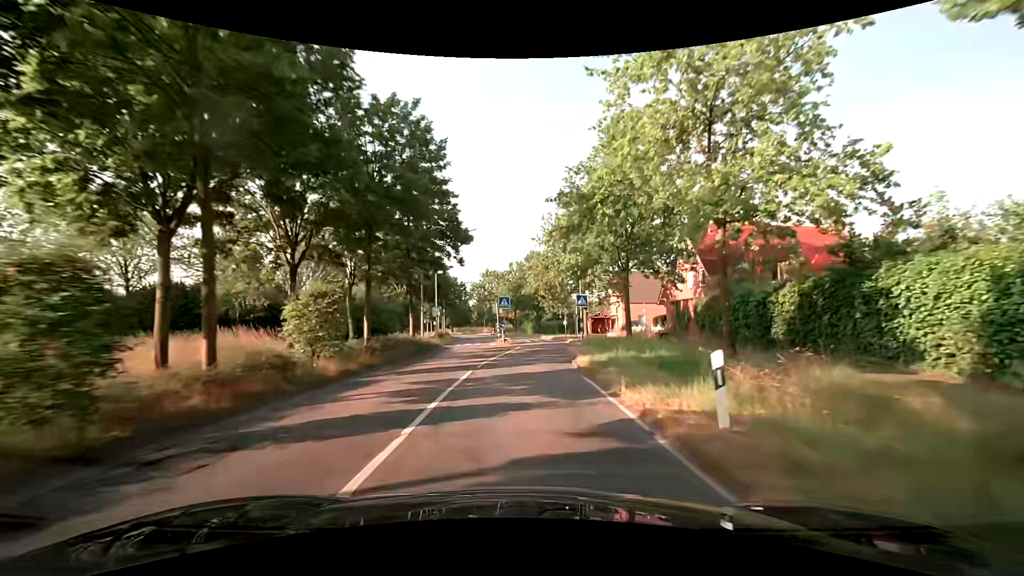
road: secondary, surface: asphalt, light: Day
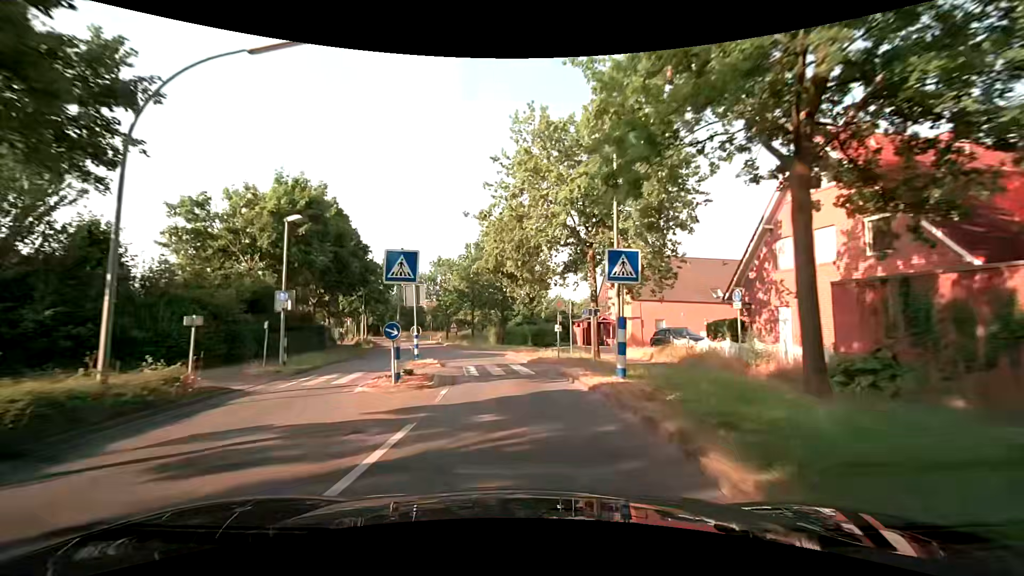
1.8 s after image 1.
(+0.7, +22.8) m; +3°
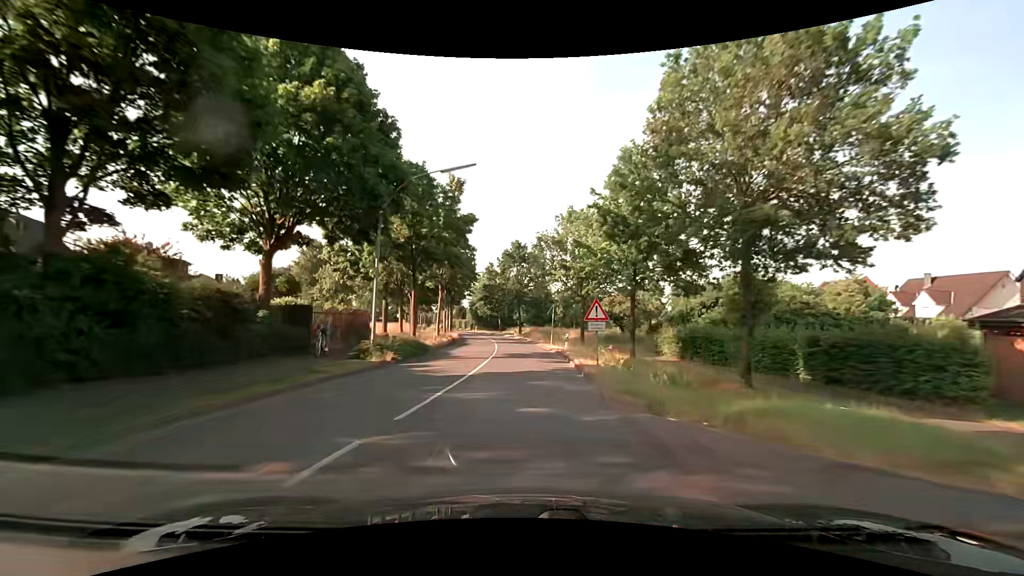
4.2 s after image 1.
(-3.3, +30.1) m; -15°
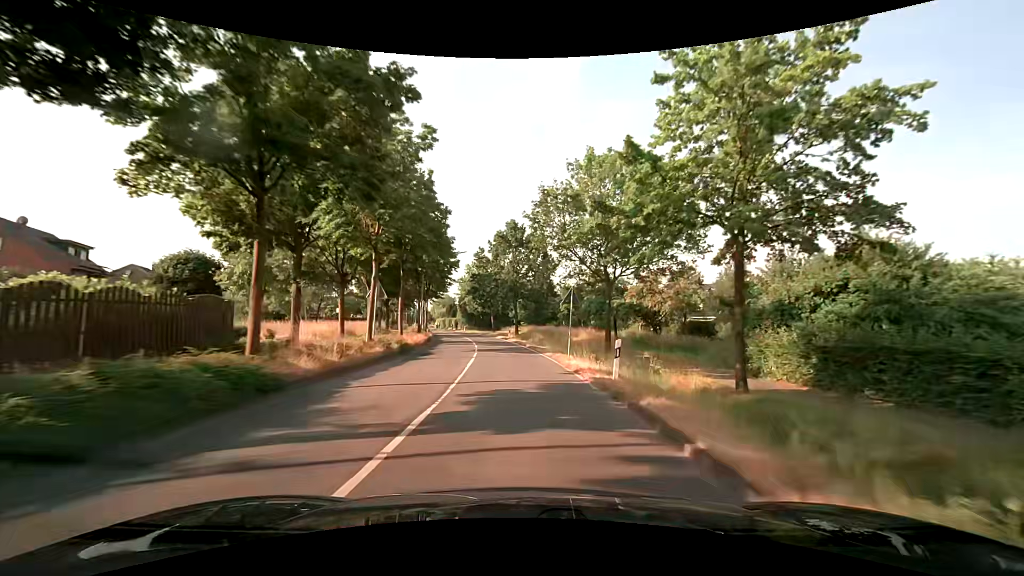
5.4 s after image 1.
(0.0, +15.3) m; 0°
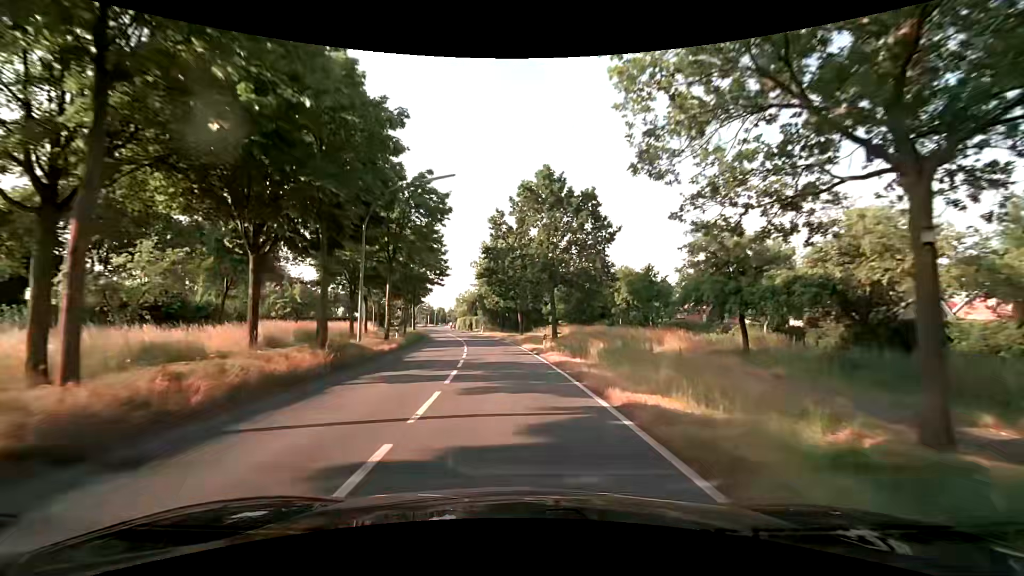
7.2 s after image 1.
(-0.3, +23.0) m; -3°
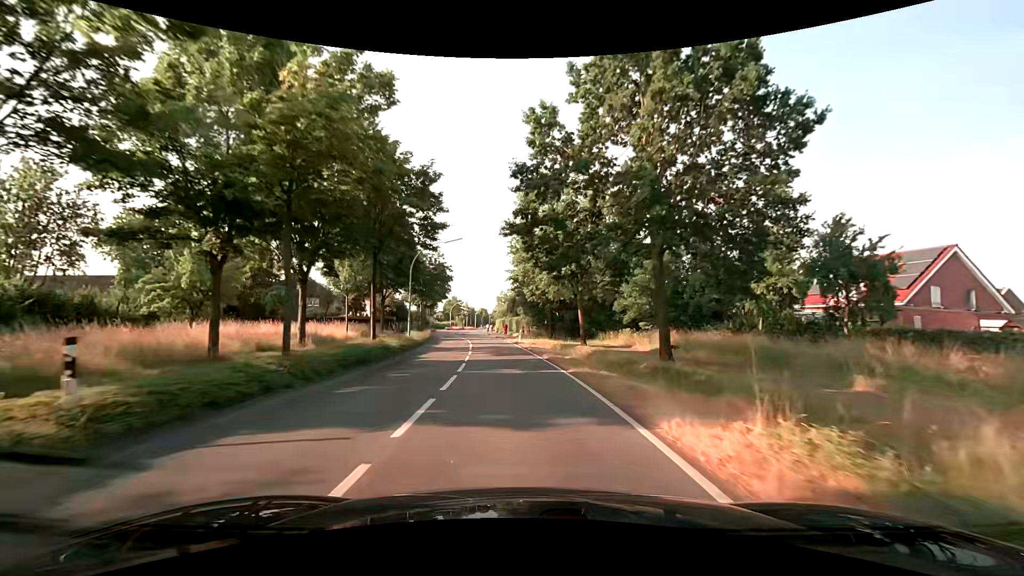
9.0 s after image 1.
(-0.9, +23.0) m; -5°
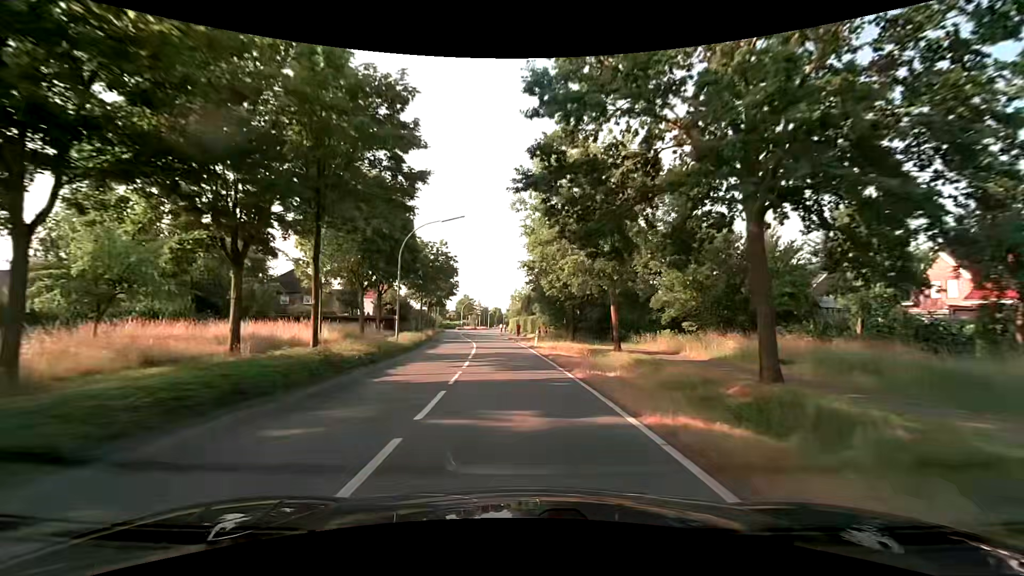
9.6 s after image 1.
(-0.1, +7.6) m; -1°
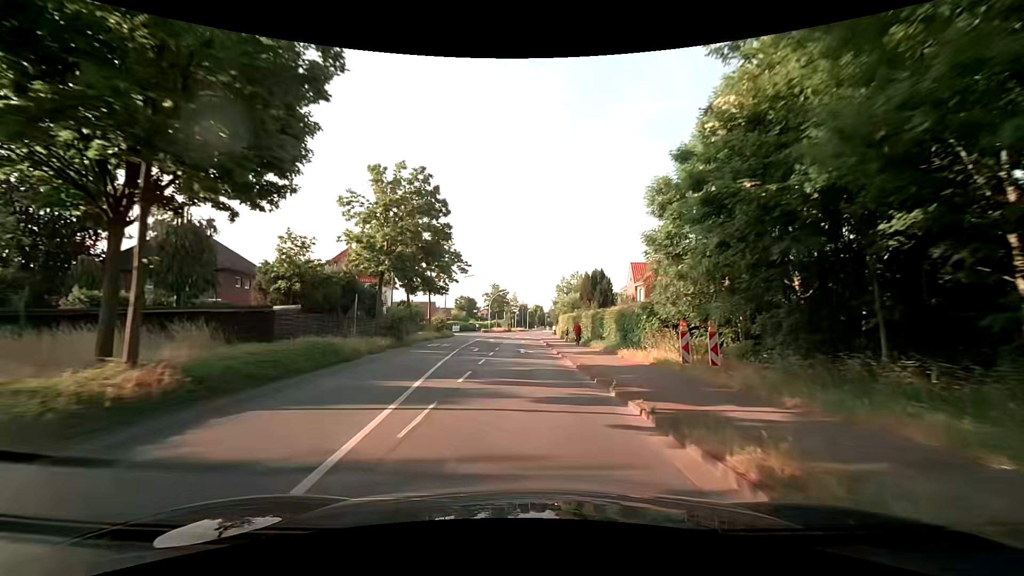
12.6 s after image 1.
(-2.2, +38.1) m; -5°
(0, +10) (0, +20) (0, +30) (0, +40) (0, +50) (0, +60) (+1, +70) (+2, +80) (+2, +90) (+3, +100) m
